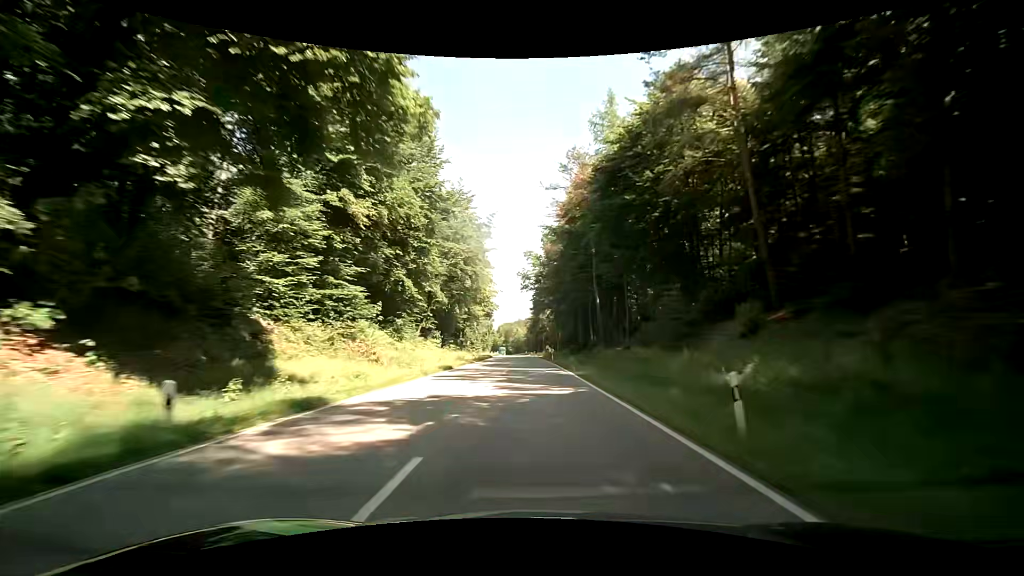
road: secondary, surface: asphalt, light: Day
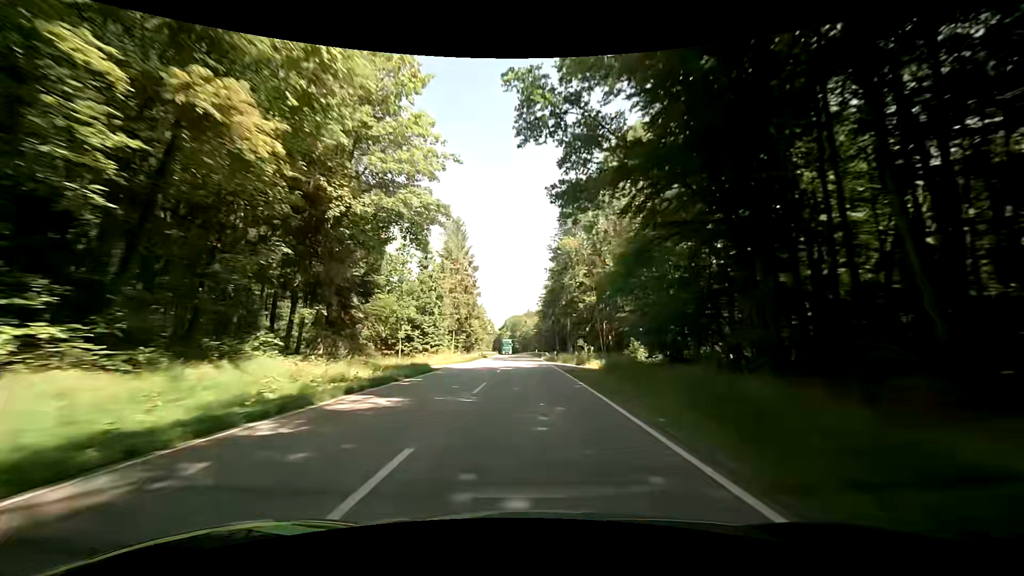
(-0.7, +59.7) m; -1°
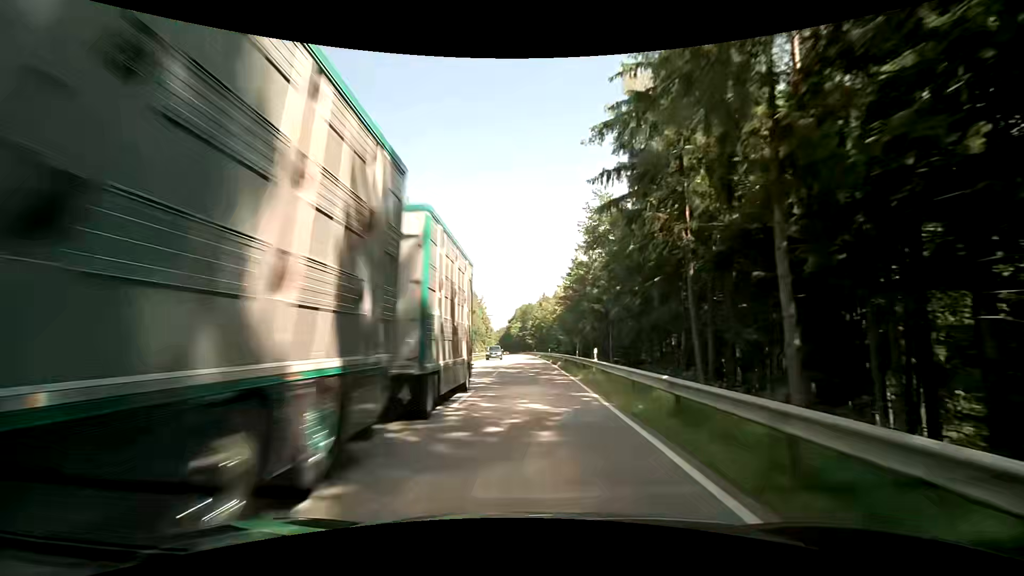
(-1.3, +75.5) m; -2°
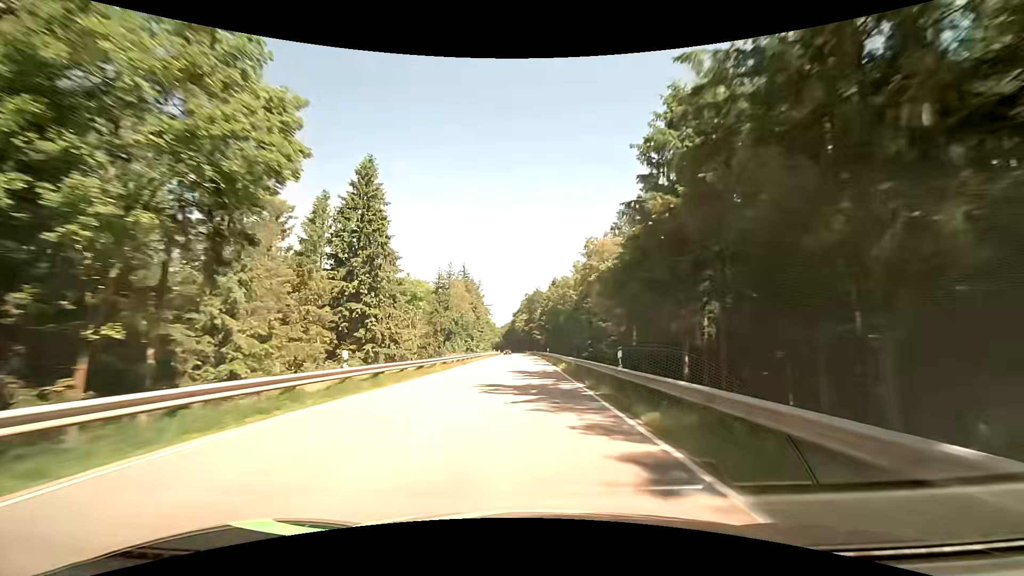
(0.0, +45.8) m; 0°
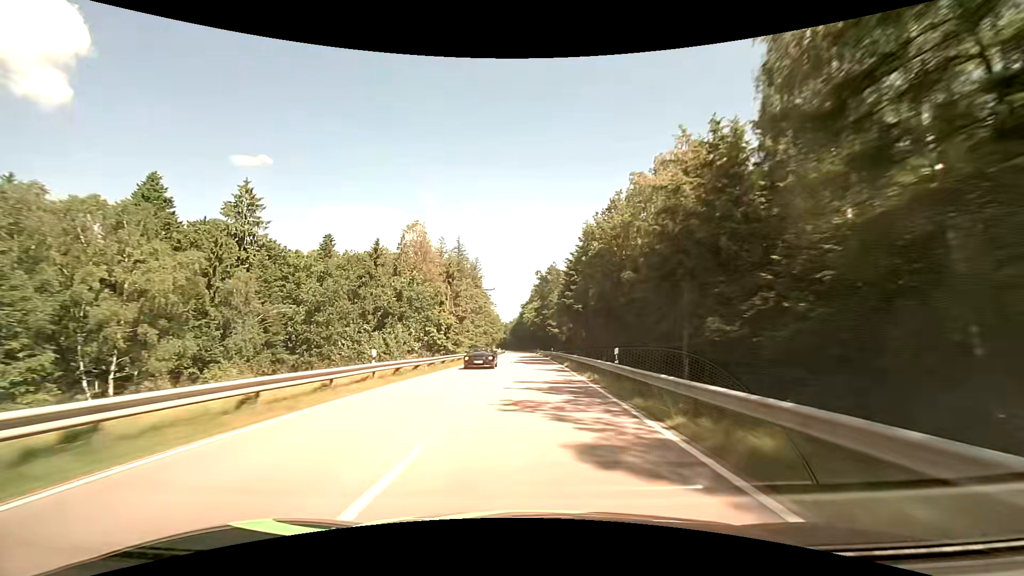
(-0.6, +46.4) m; -1°
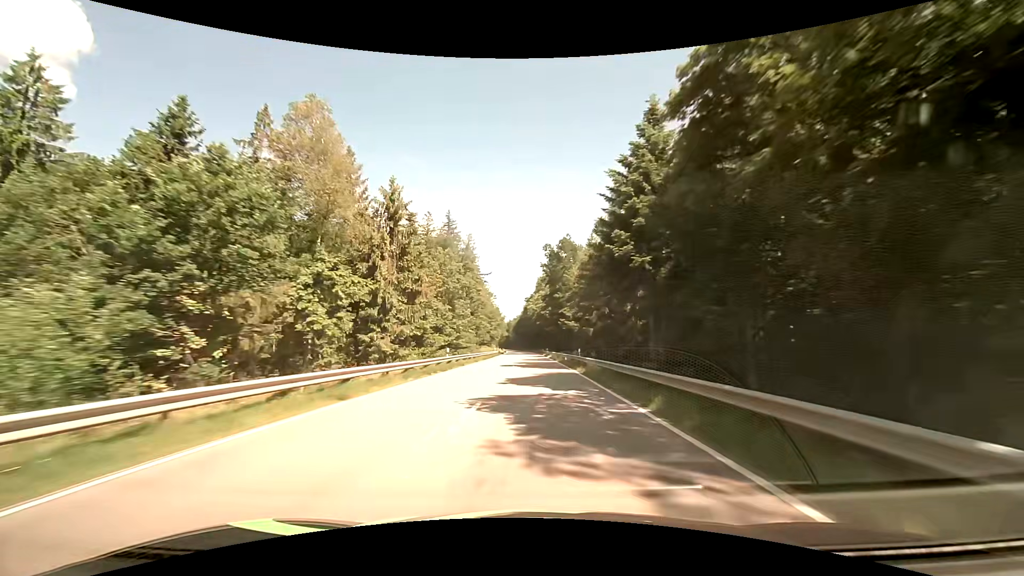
(-0.2, +31.2) m; -1°
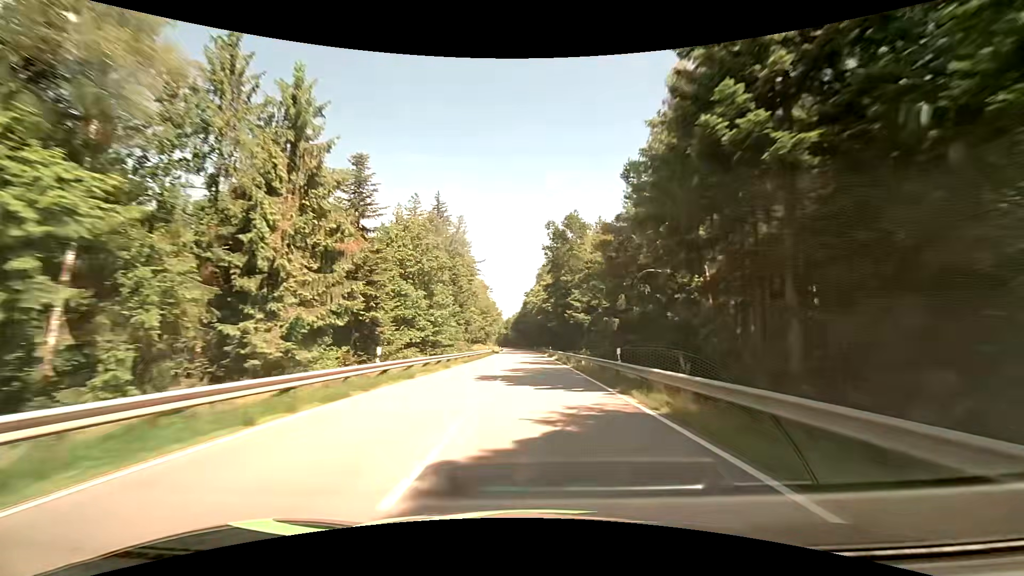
(0.0, +15.7) m; 0°
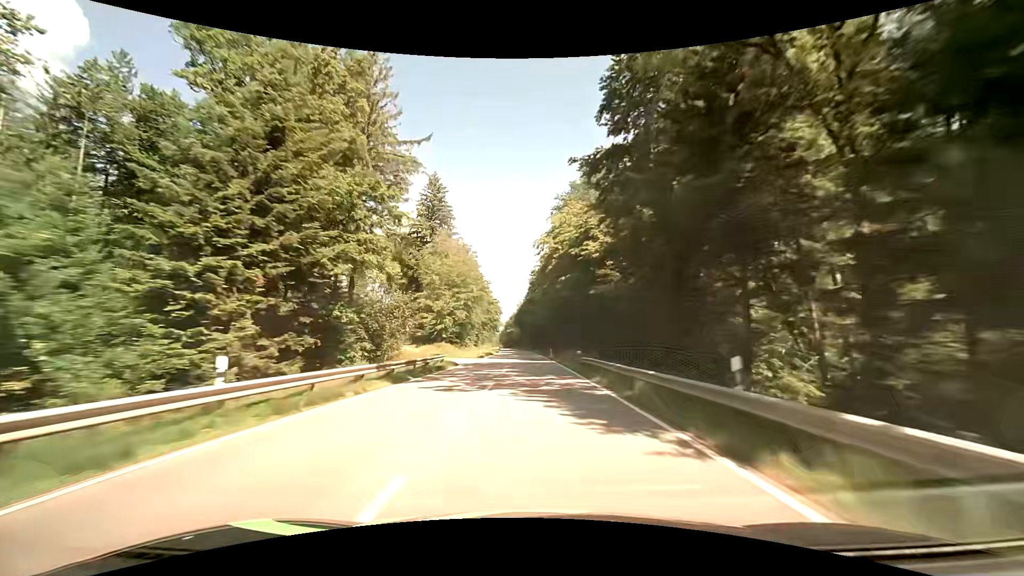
(-0.4, +63.4) m; -1°
(0, +10) (0, +20) (0, +30) (-1, +40) (-1, +50) (-1, +60) (-1, +70) (-2, +80) (-2, +90) (-2, +100) m
